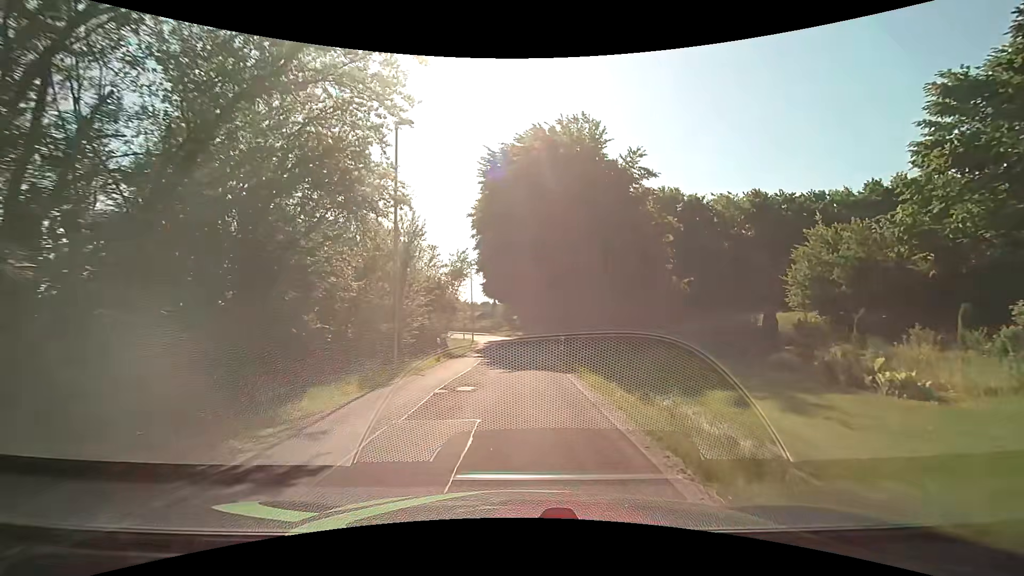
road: residential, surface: asphalt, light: Day
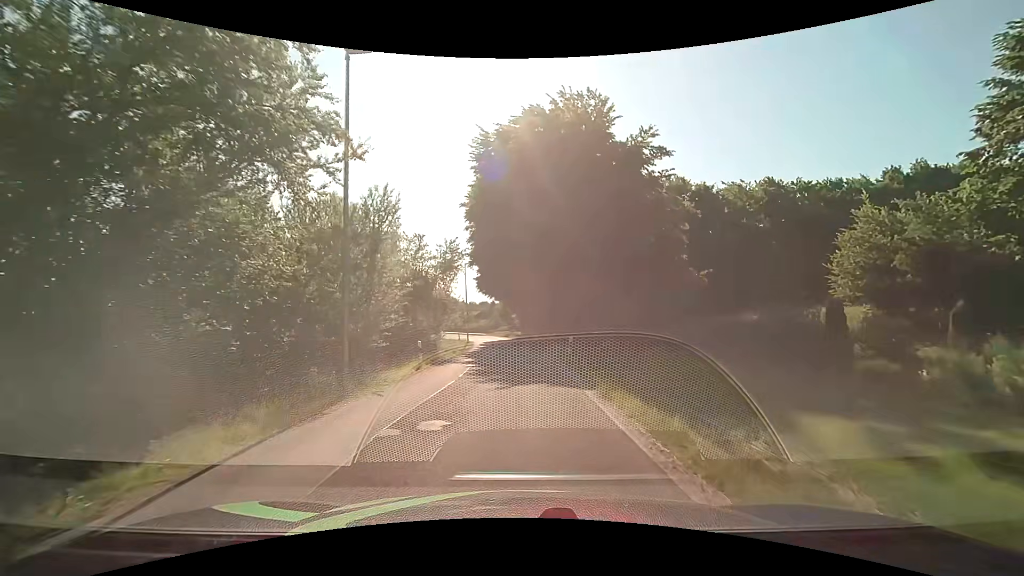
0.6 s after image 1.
(0.0, +4.3) m; 0°
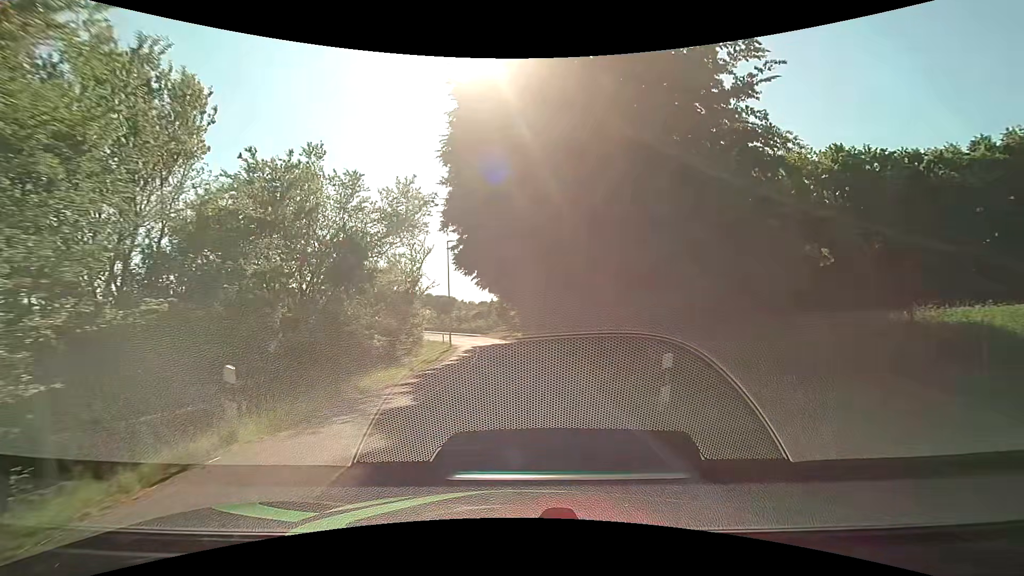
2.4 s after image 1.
(+0.1, +12.9) m; +1°
(0, +10) (0, +20) (-1, +30) (-2, +40) (-3, +50) (-5, +60) (-7, +69) (-10, +79) (-13, +89) (-17, +98) m
